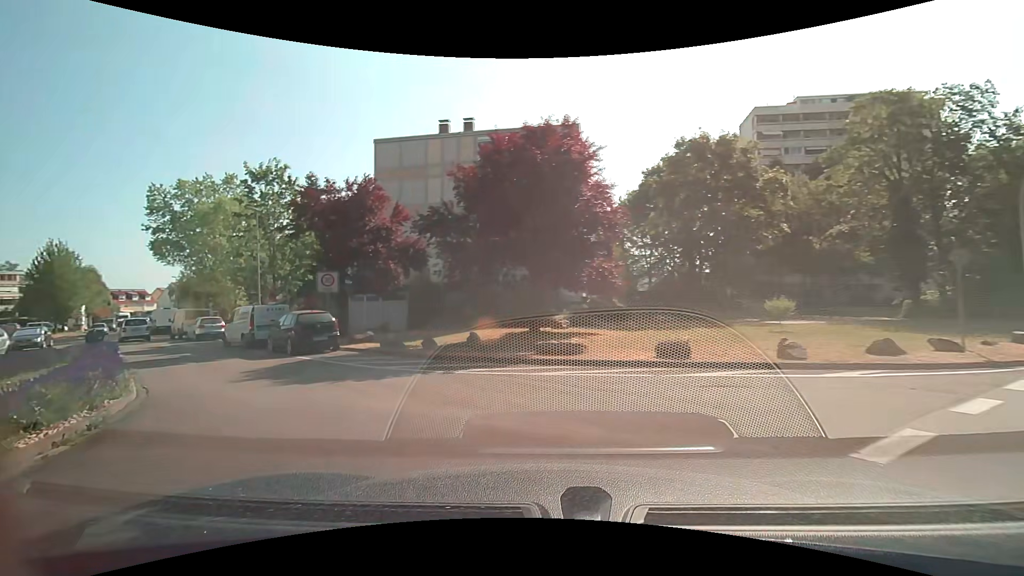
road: tertiary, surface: asphalt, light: Day
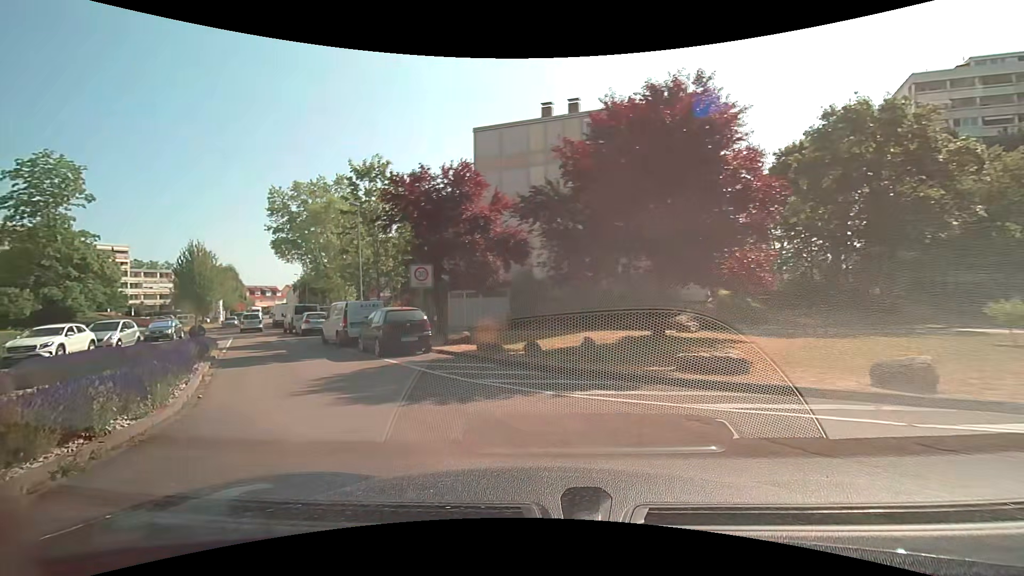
(-0.2, +2.8) m; -10°
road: residential
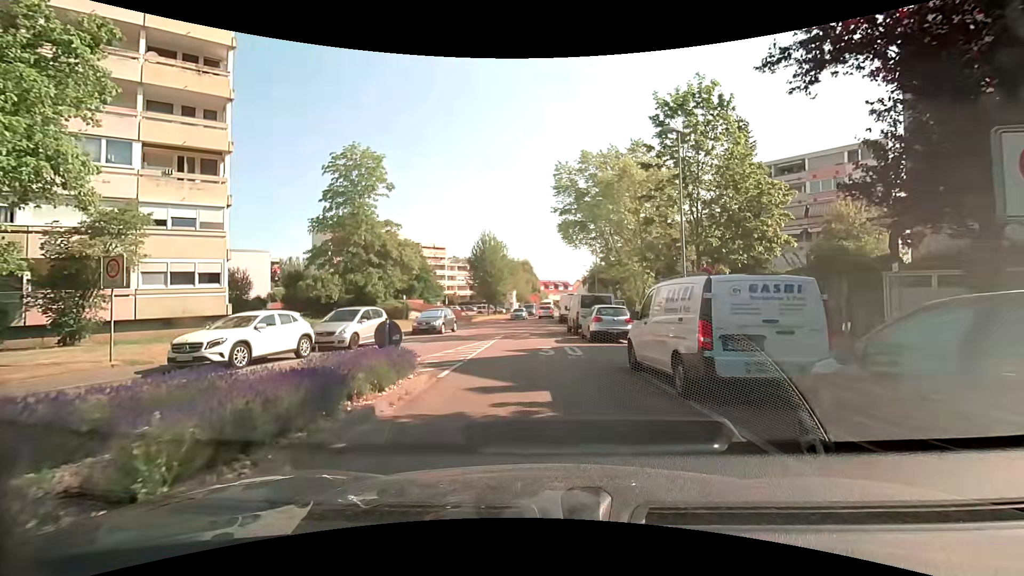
(-4.8, +12.3) m; -31°
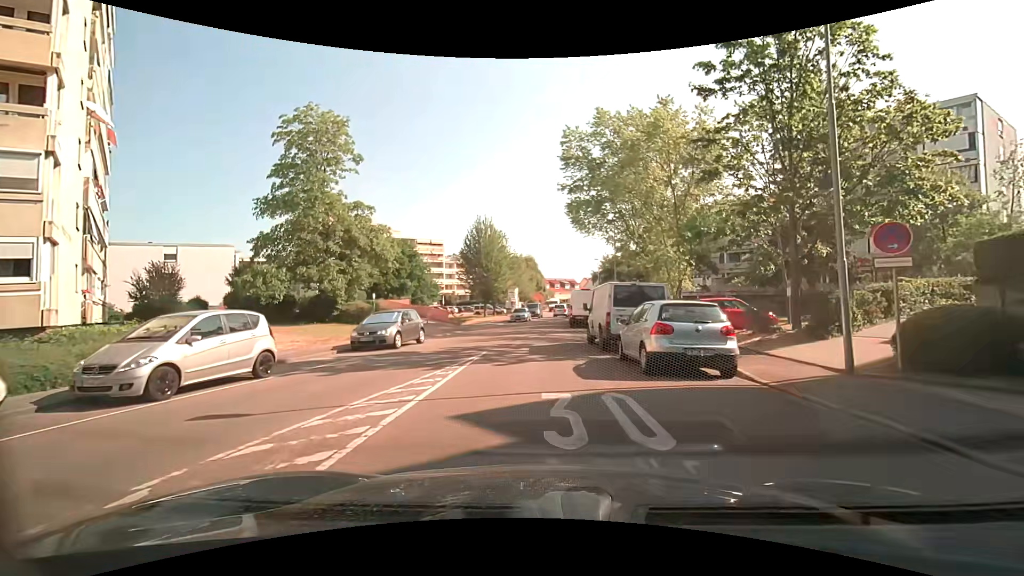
(0.0, +9.8) m; 0°
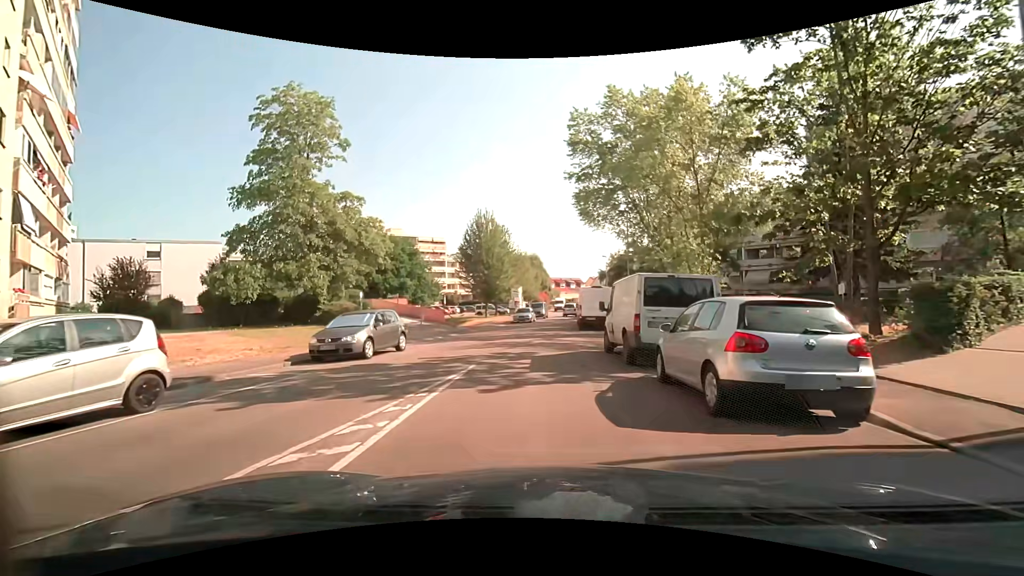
(-0.1, +3.7) m; -2°
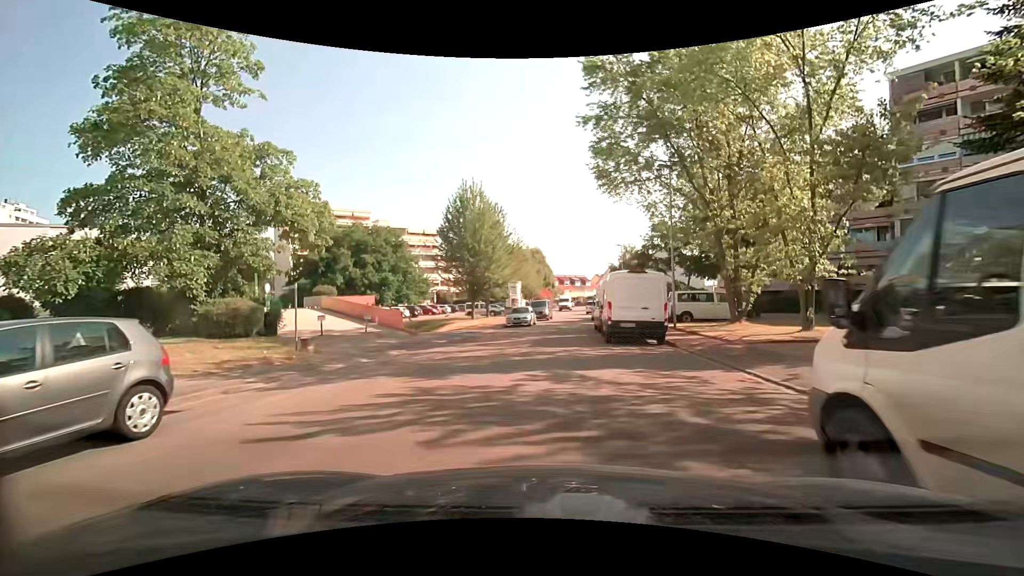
(+0.1, +11.4) m; +1°
(0, +10) (0, +20) (+1, +30) (+2, +40) (+3, +50) (+5, +60) (+7, +69) (+8, +79) (+7, +89) (+7, +99) m
